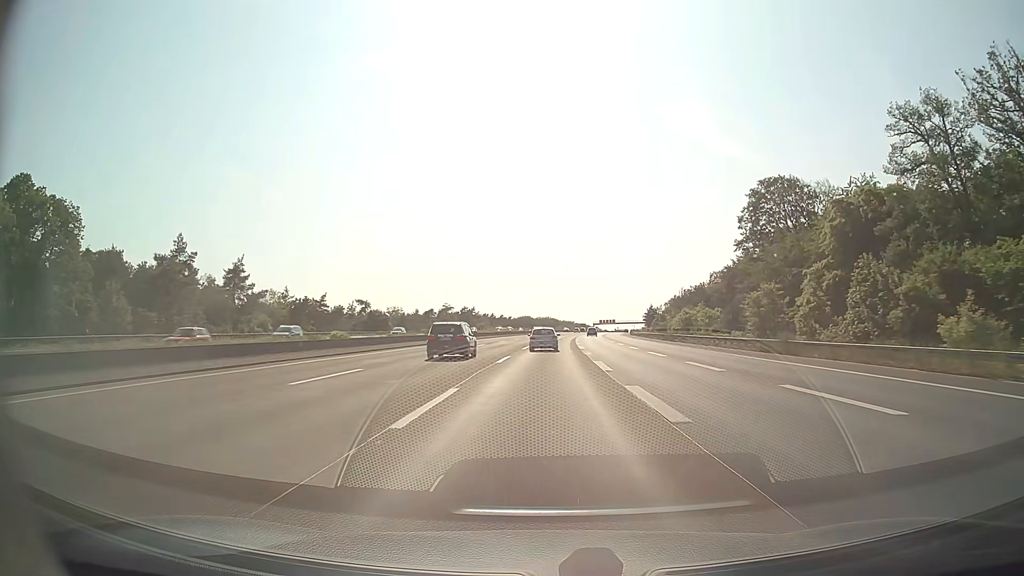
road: motorway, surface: asphalt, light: Day
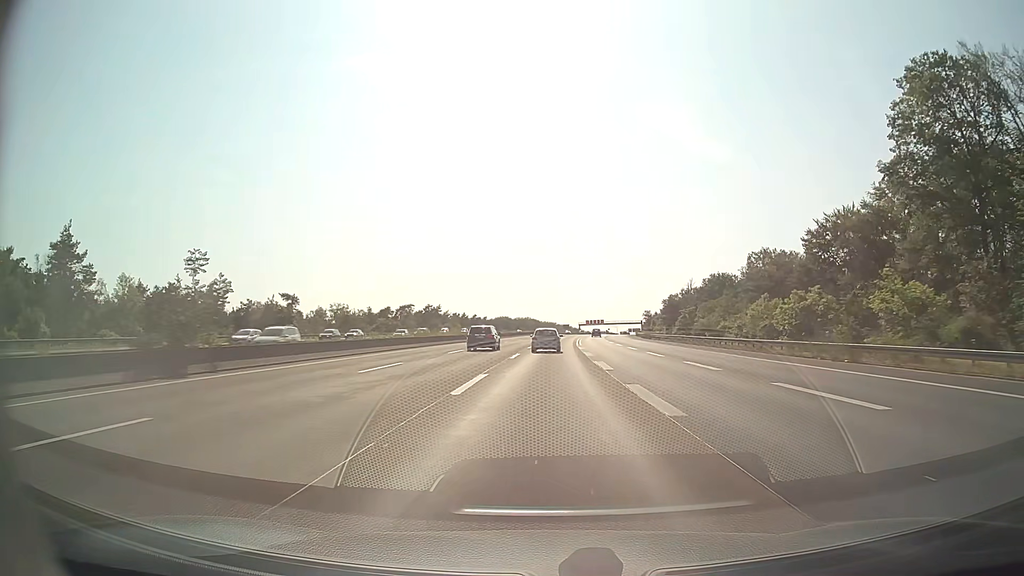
(+0.7, +48.4) m; +2°
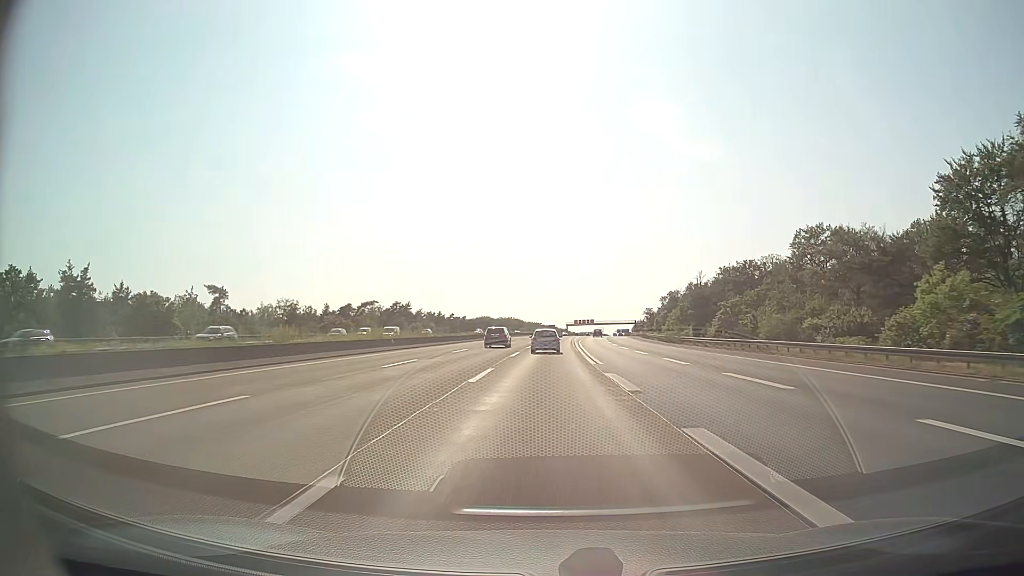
(+0.3, +32.2) m; +1°
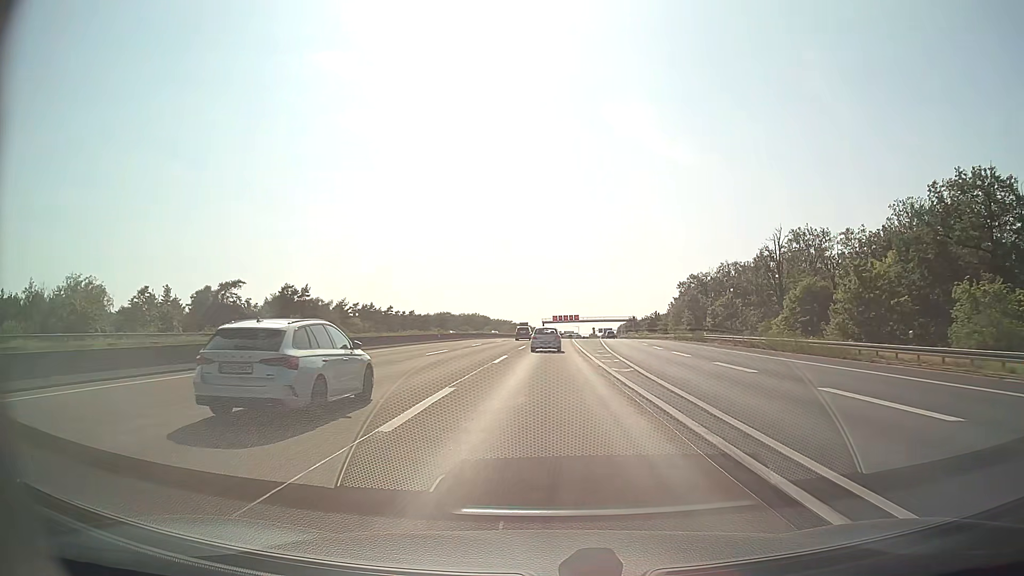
(+1.7, +80.1) m; +2°
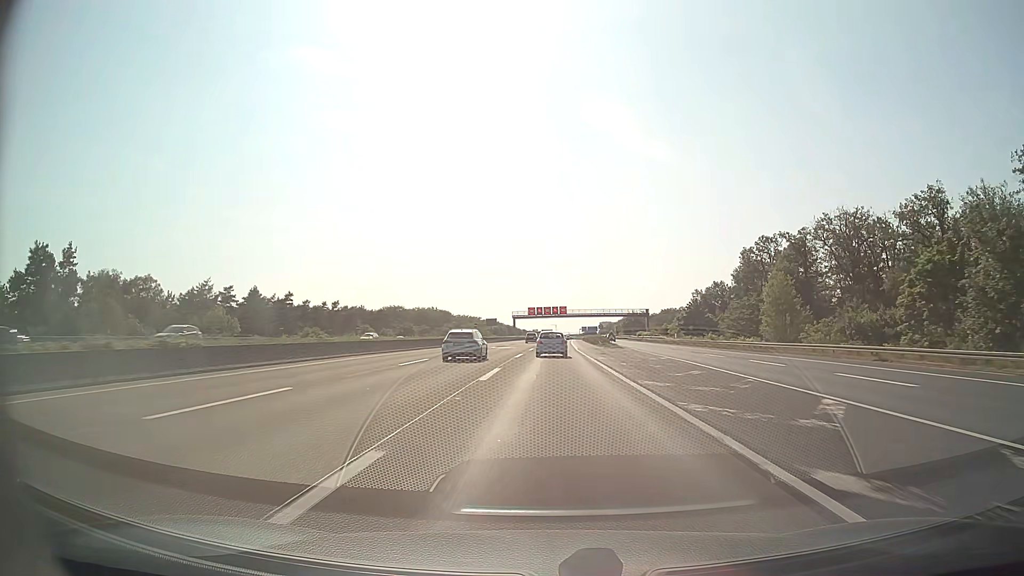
(+1.2, +78.9) m; +2°
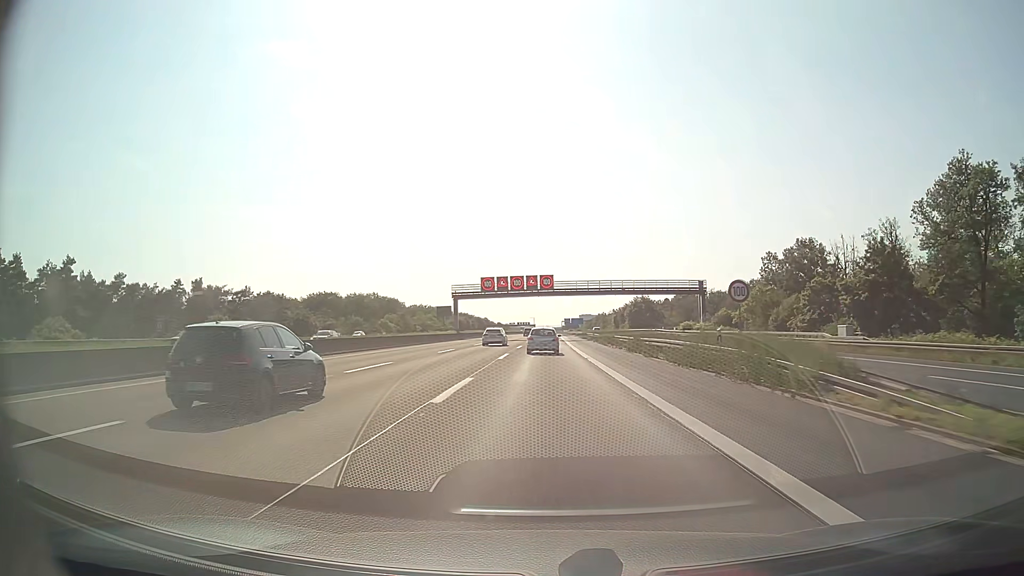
(+1.4, +78.0) m; +2°
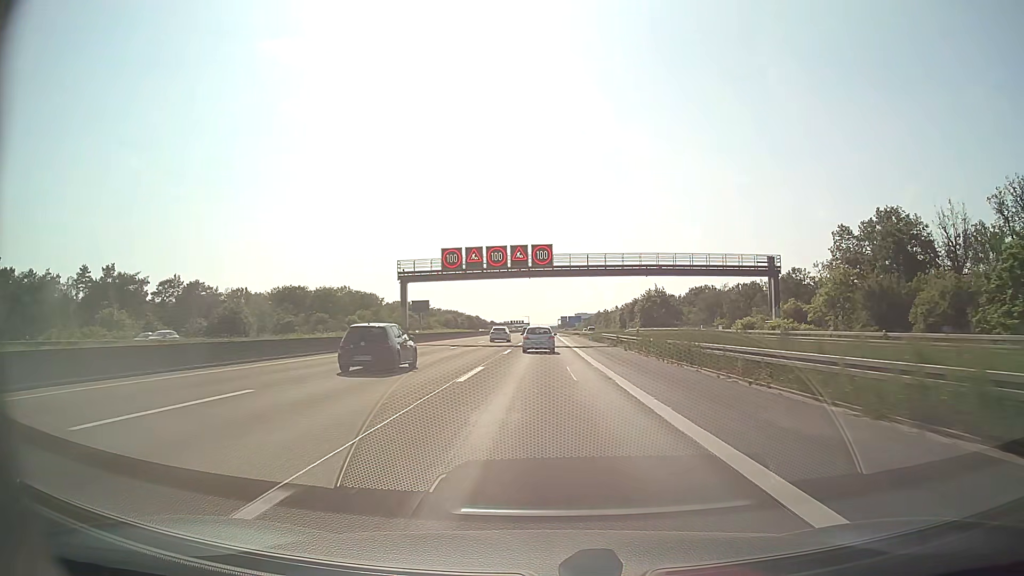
(+0.1, +31.0) m; 0°
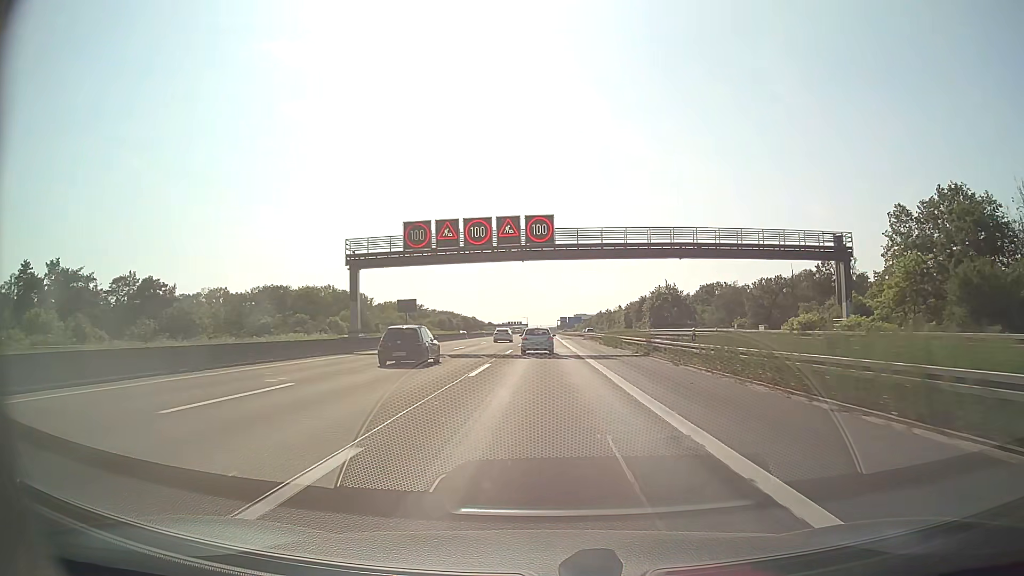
(0.0, +15.5) m; 0°
